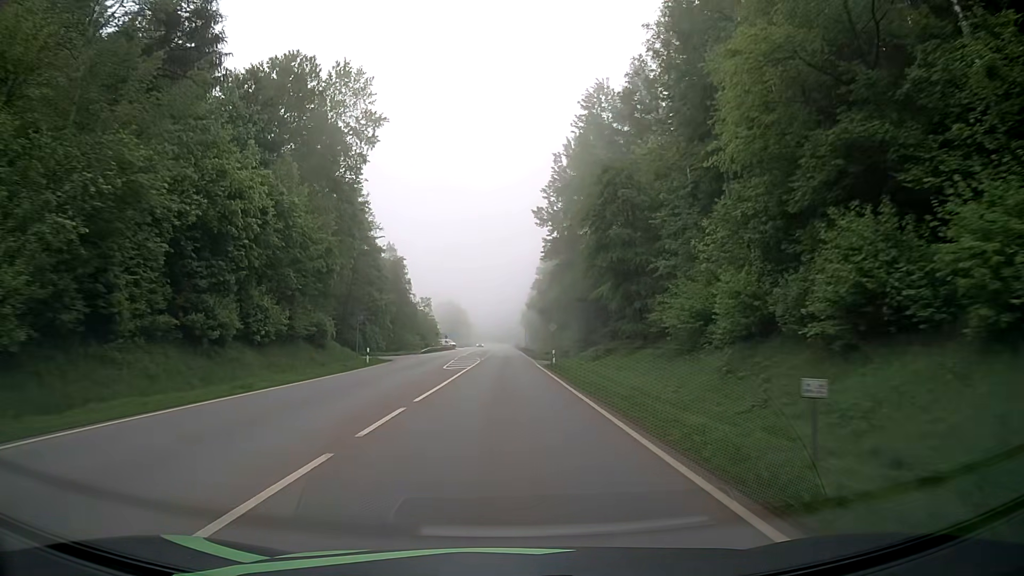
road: secondary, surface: asphalt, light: Day
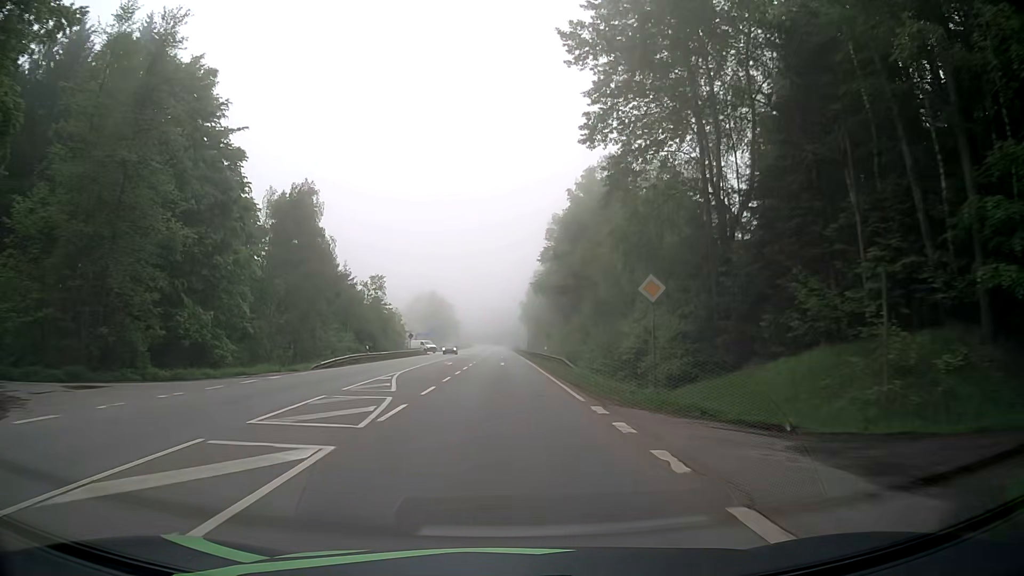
(+0.1, +42.9) m; 0°
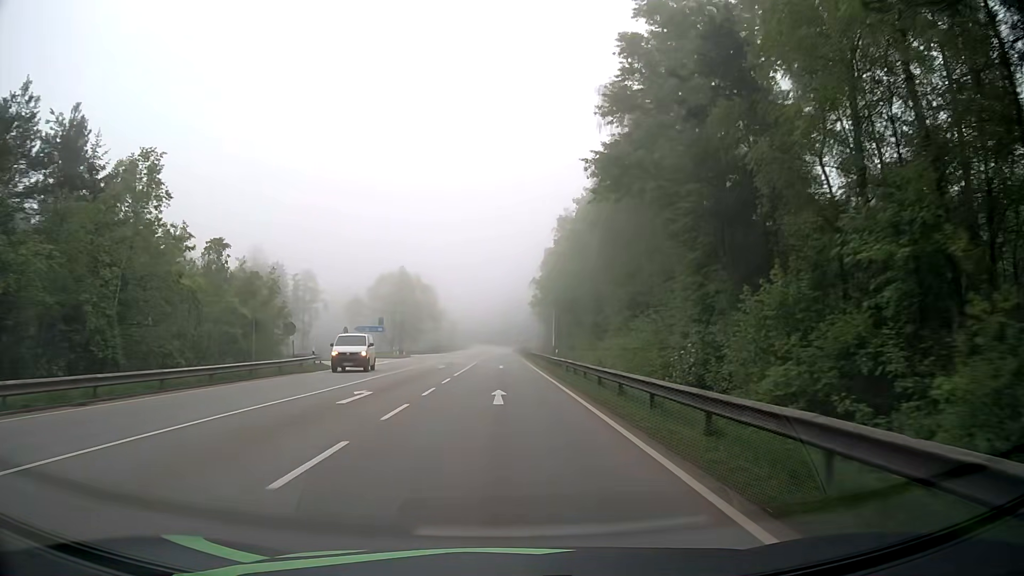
(-0.2, +53.6) m; -1°
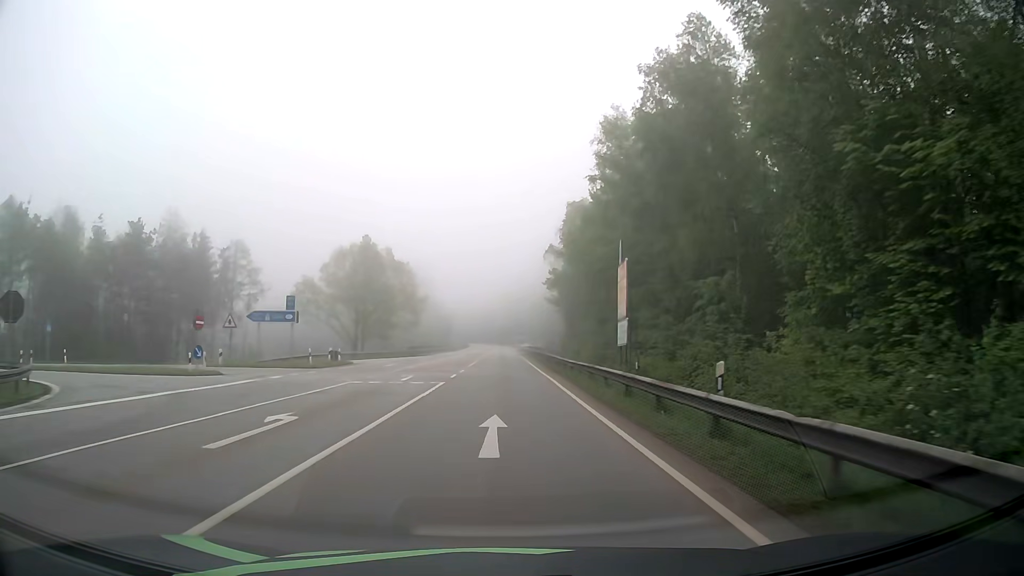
(0.0, +32.2) m; 0°
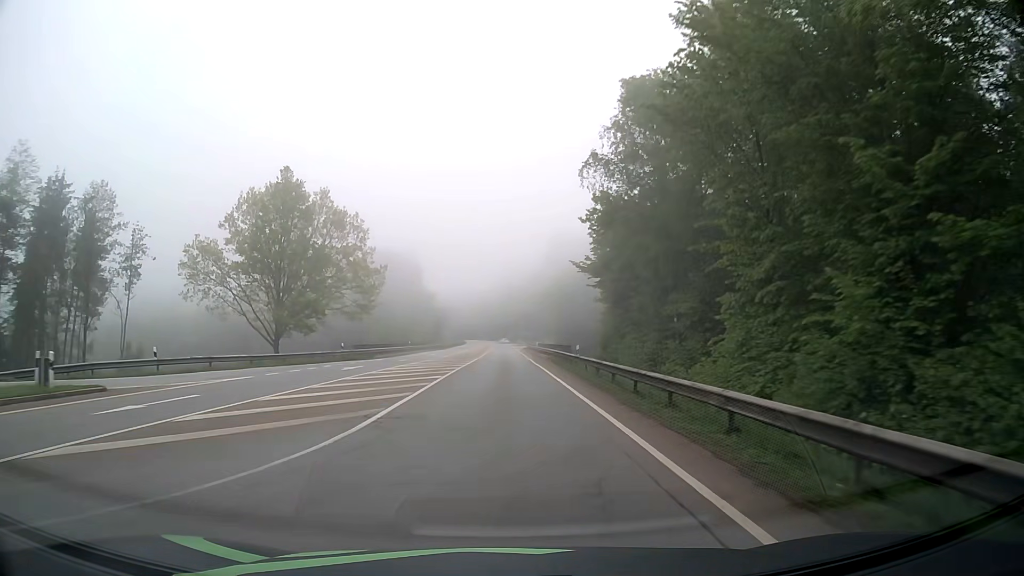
(+0.1, +32.3) m; 0°
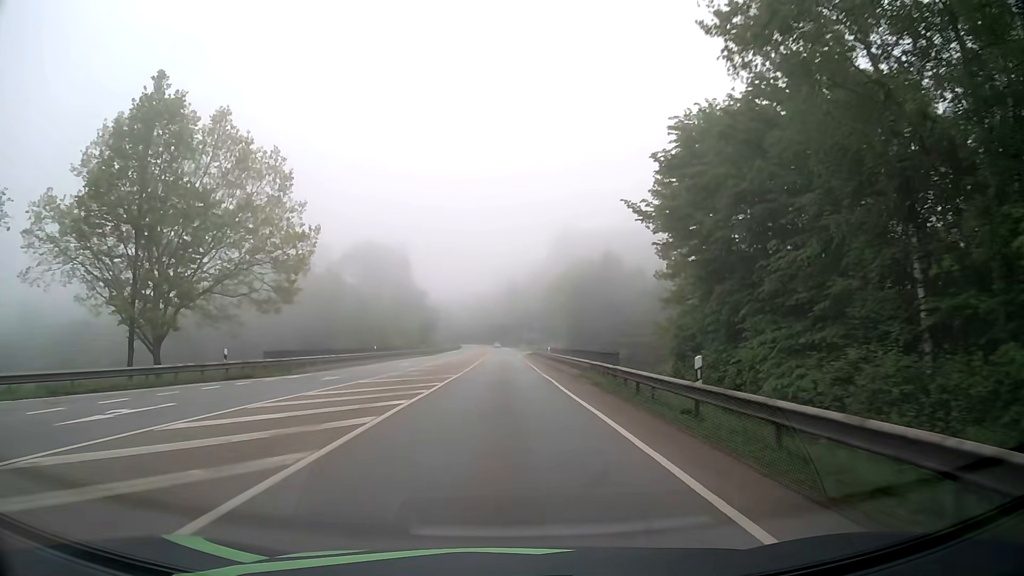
(-0.2, +21.5) m; 0°
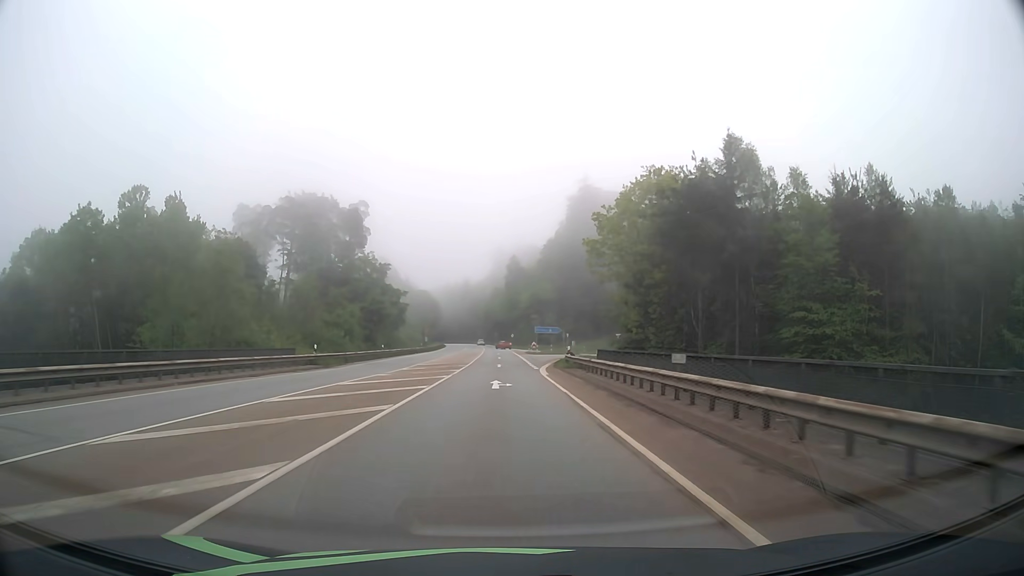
(-0.1, +53.8) m; 0°
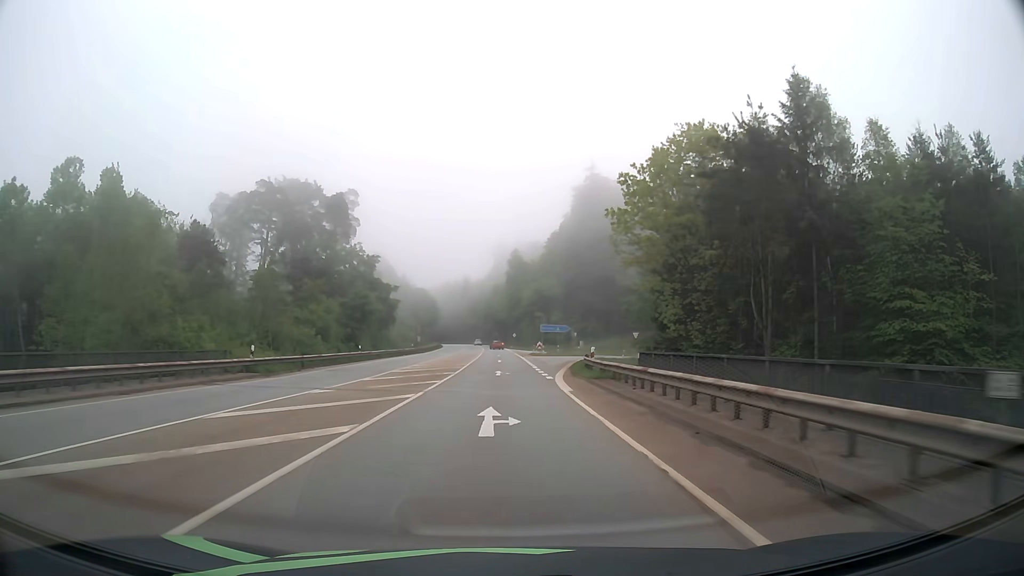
(0.0, +10.8) m; 0°
(0, +10) (0, +20) (0, +30) (0, +40) (0, +50) (0, +60) (-1, +70) (-1, +80) (-1, +90) (-2, +100) m
